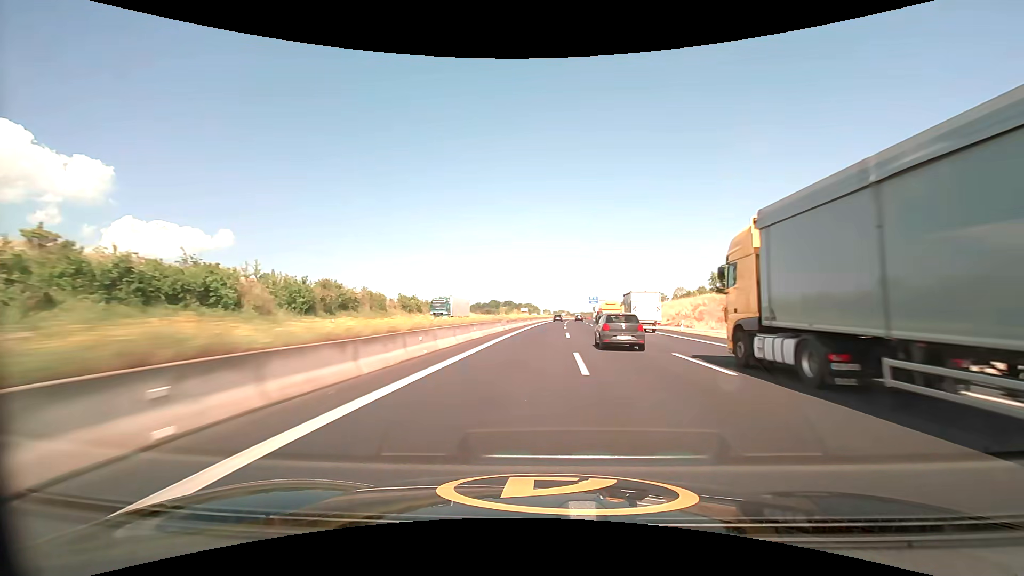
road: motorway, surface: asphalt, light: Day
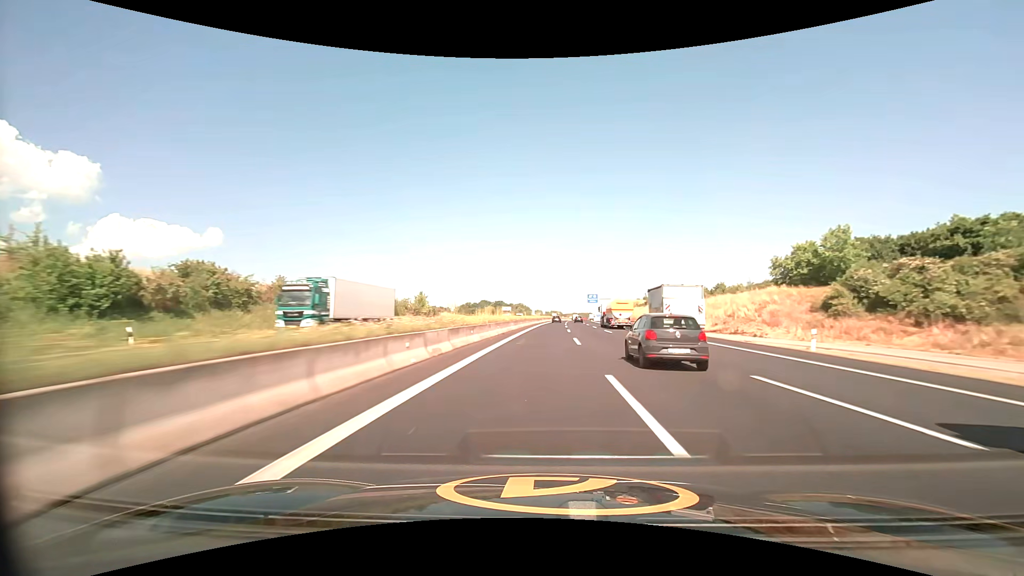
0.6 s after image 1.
(+0.2, +24.0) m; +1°
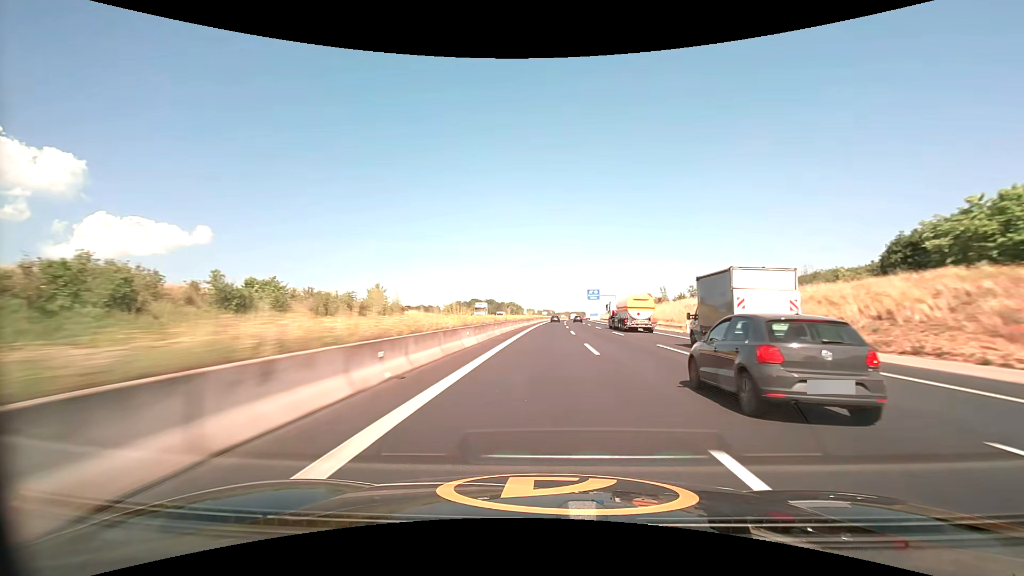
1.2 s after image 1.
(+0.2, +24.0) m; +1°
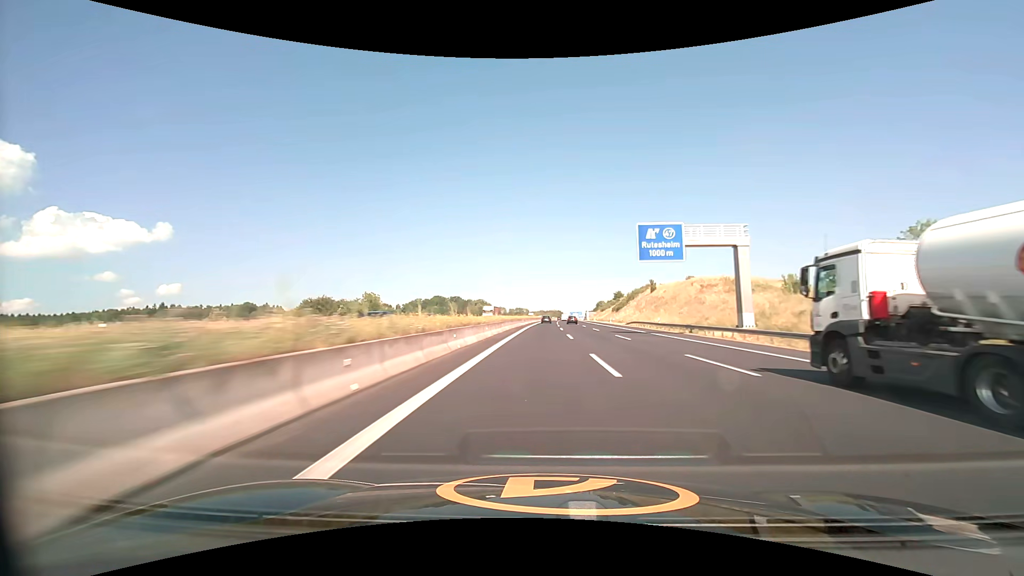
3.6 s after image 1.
(+3.2, +95.9) m; +3°
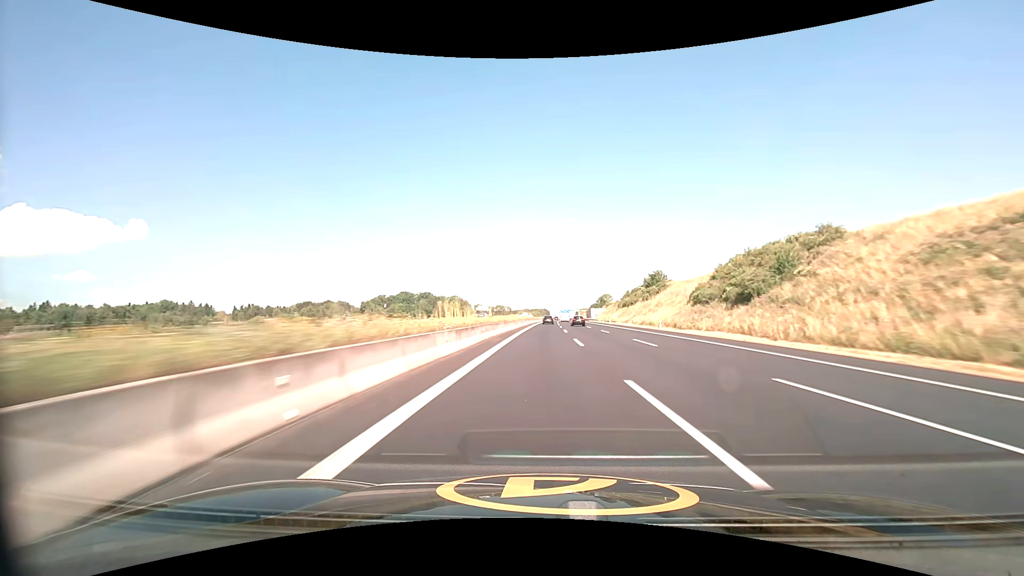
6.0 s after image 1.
(+1.5, +96.7) m; +2°
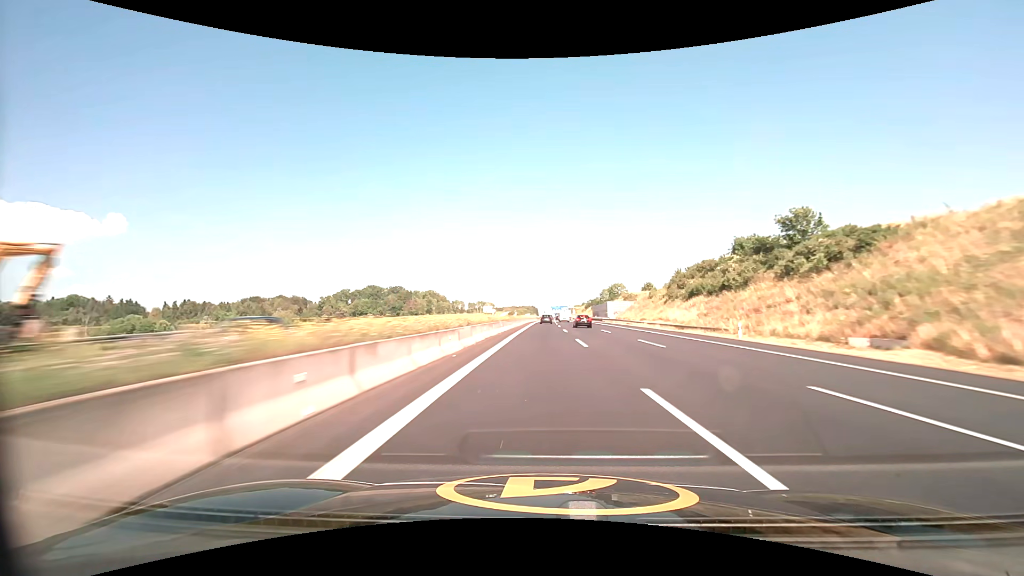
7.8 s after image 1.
(+0.8, +73.3) m; +1°
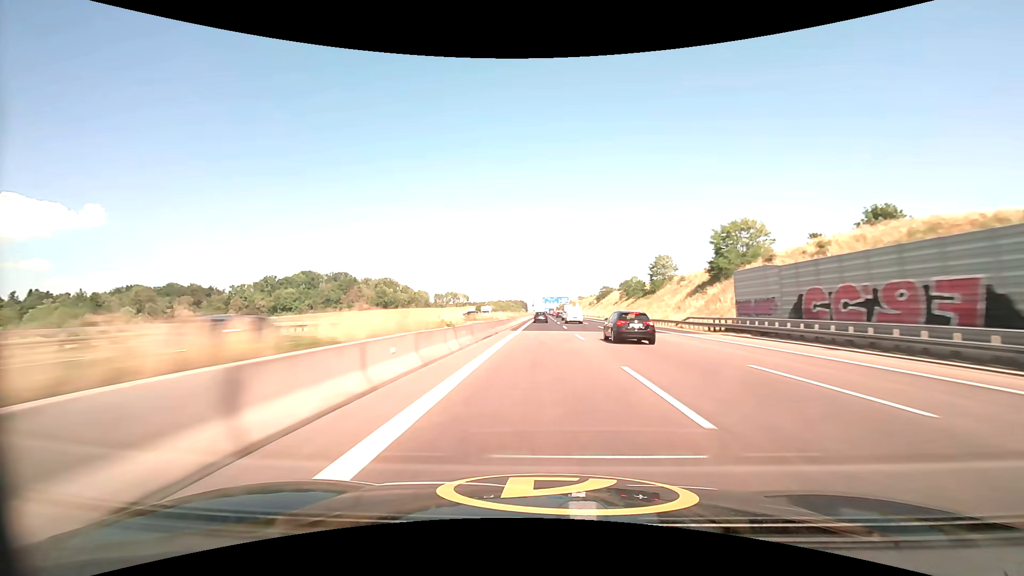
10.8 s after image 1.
(+1.5, +122.4) m; +1°
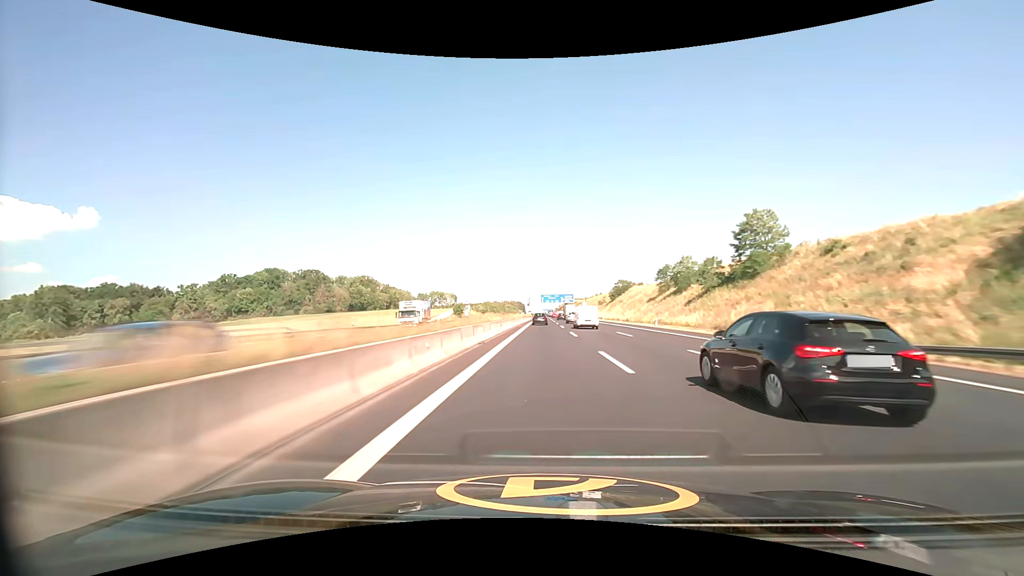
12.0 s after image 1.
(+0.1, +48.5) m; 0°
(0, +10) (0, +20) (0, +30) (0, +40) (0, +50) (0, +60) (0, +70) (0, +80) (0, +90) (0, +100) m
